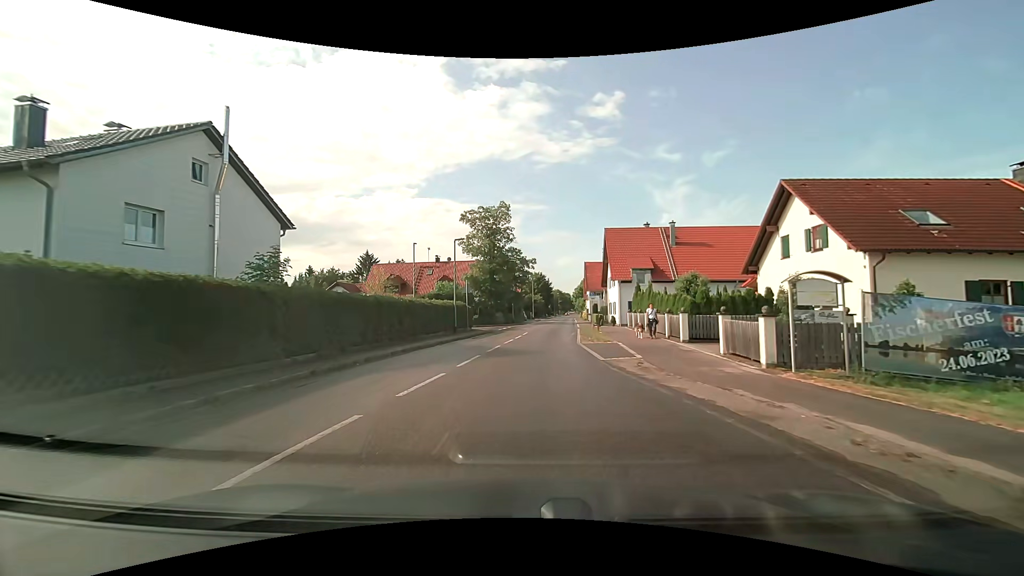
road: tertiary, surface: asphalt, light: Day
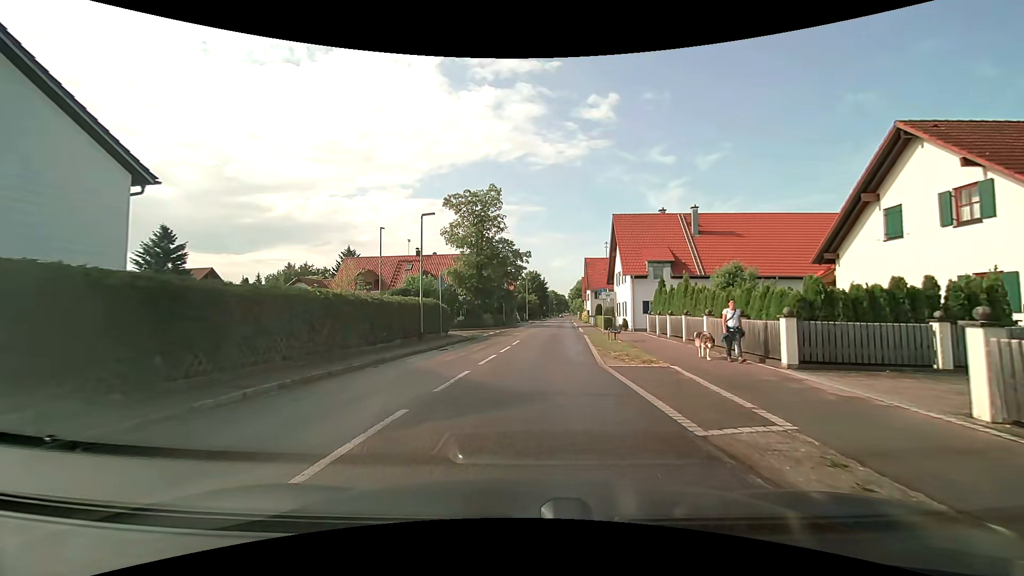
(0.0, +8.5) m; +1°
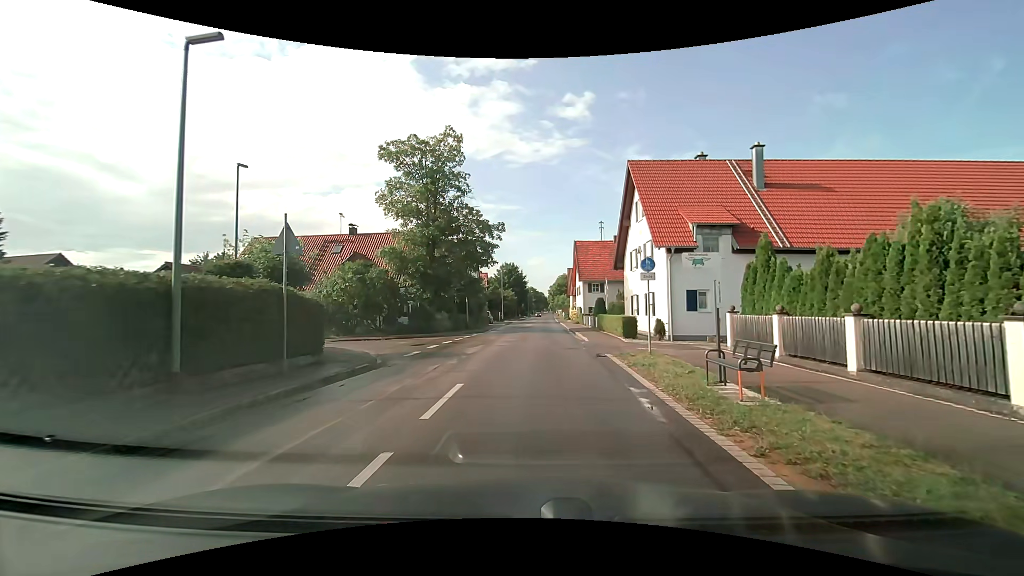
(+0.2, +15.4) m; +1°
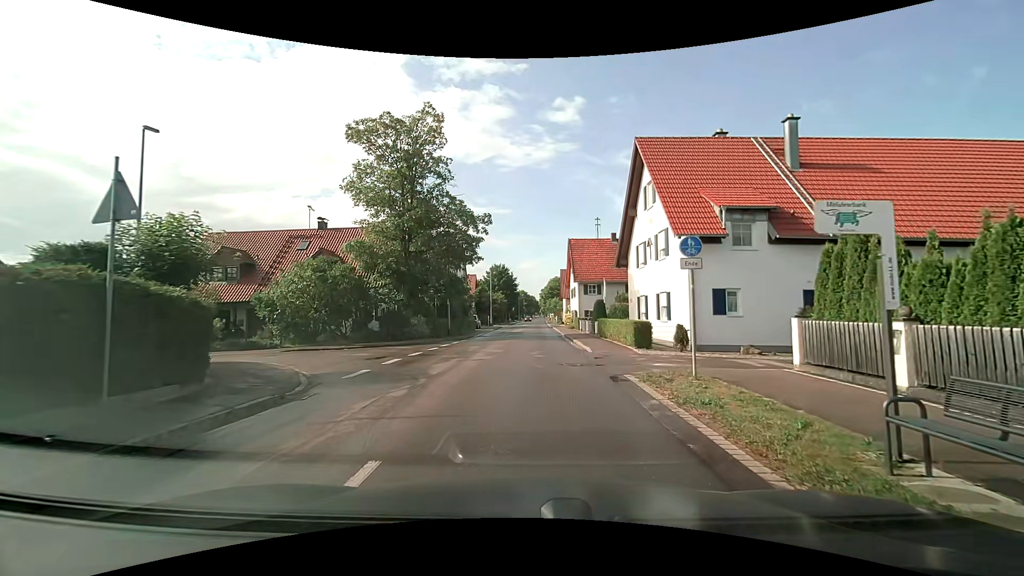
(+0.1, +4.6) m; +1°
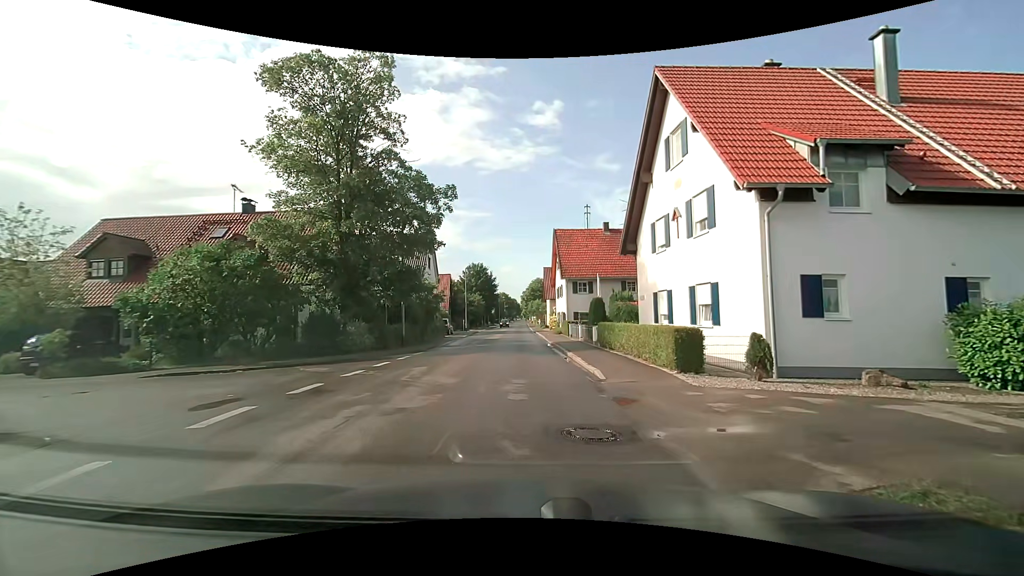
(+0.2, +7.6) m; +1°
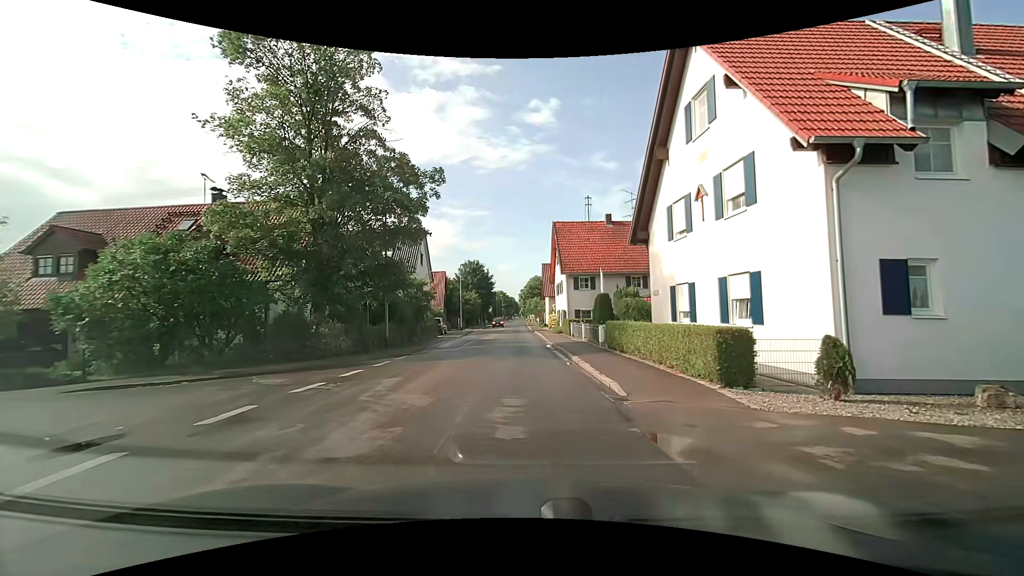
(+0.1, +2.7) m; +2°
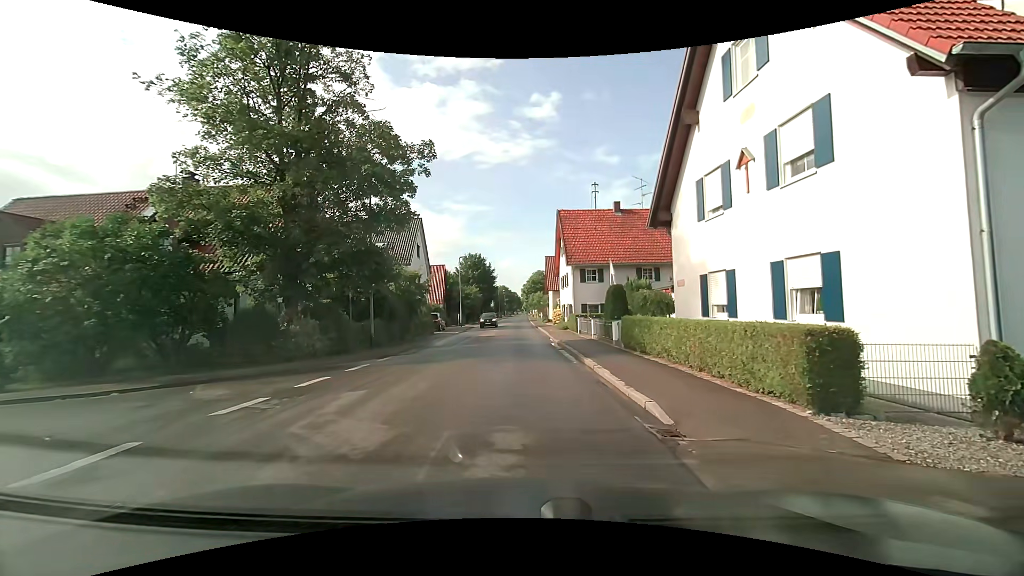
(0.0, +2.7) m; +1°
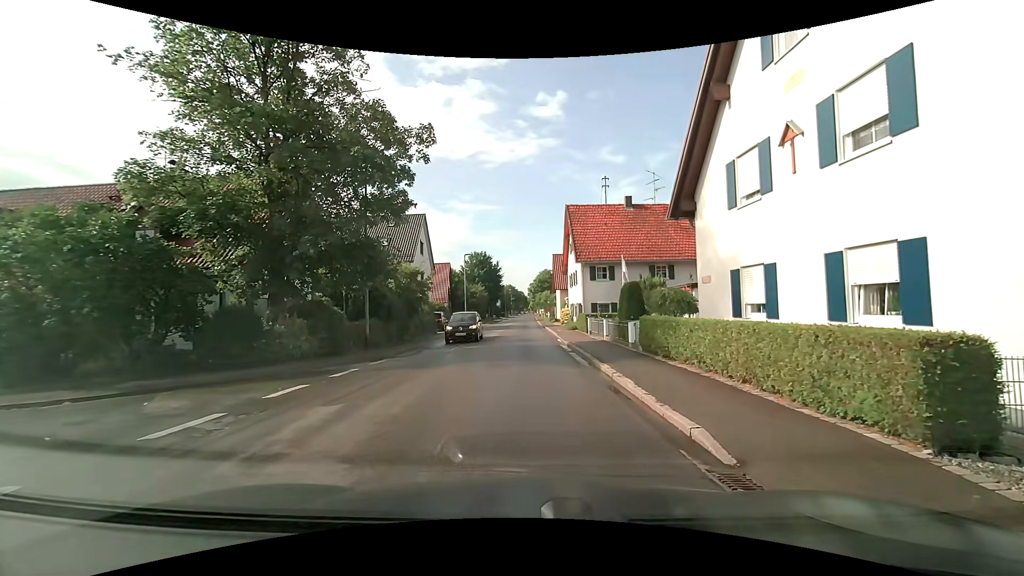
(0.0, +1.6) m; 0°
